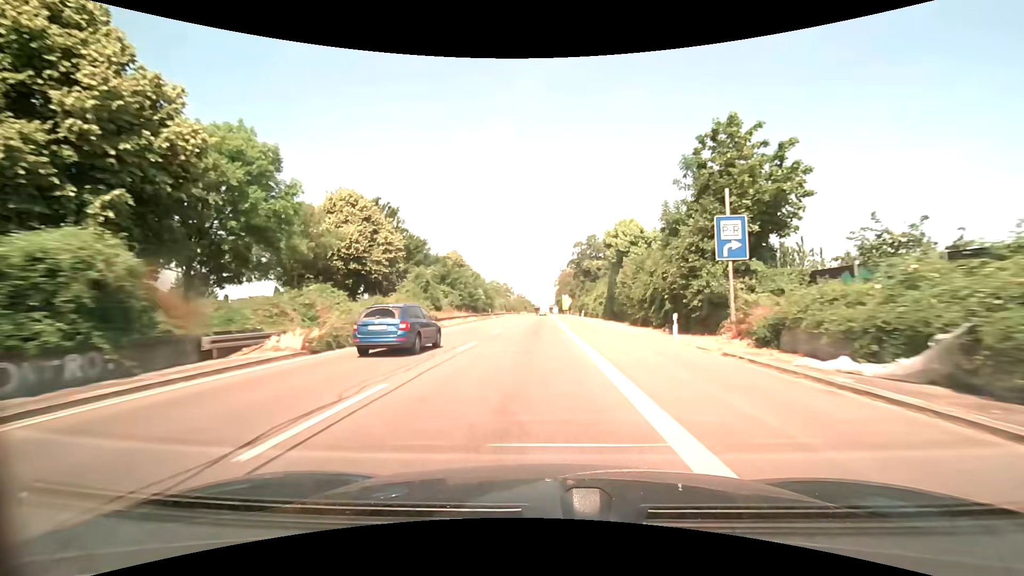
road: trunk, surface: asphalt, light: Day
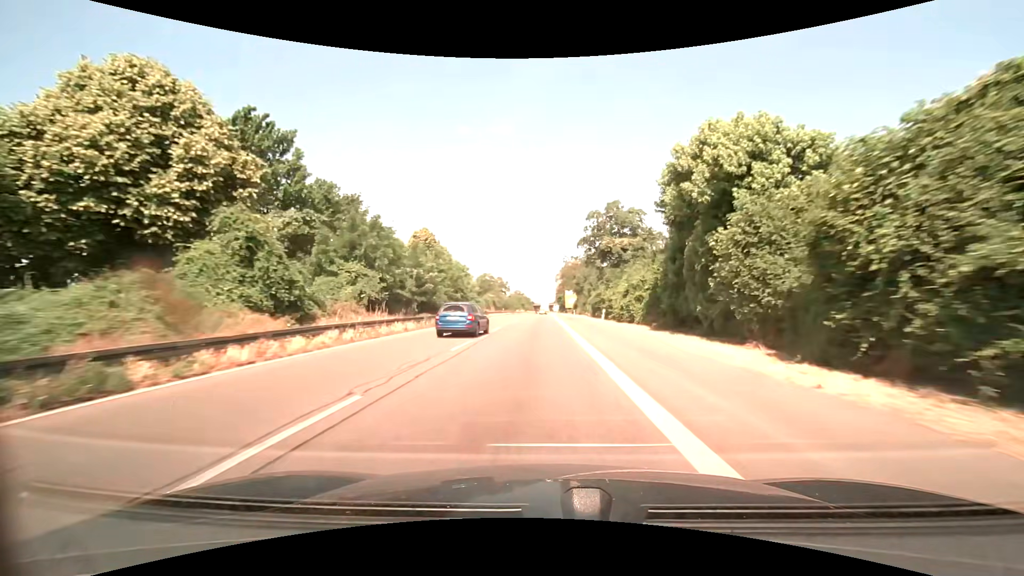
(0.0, +24.3) m; 0°
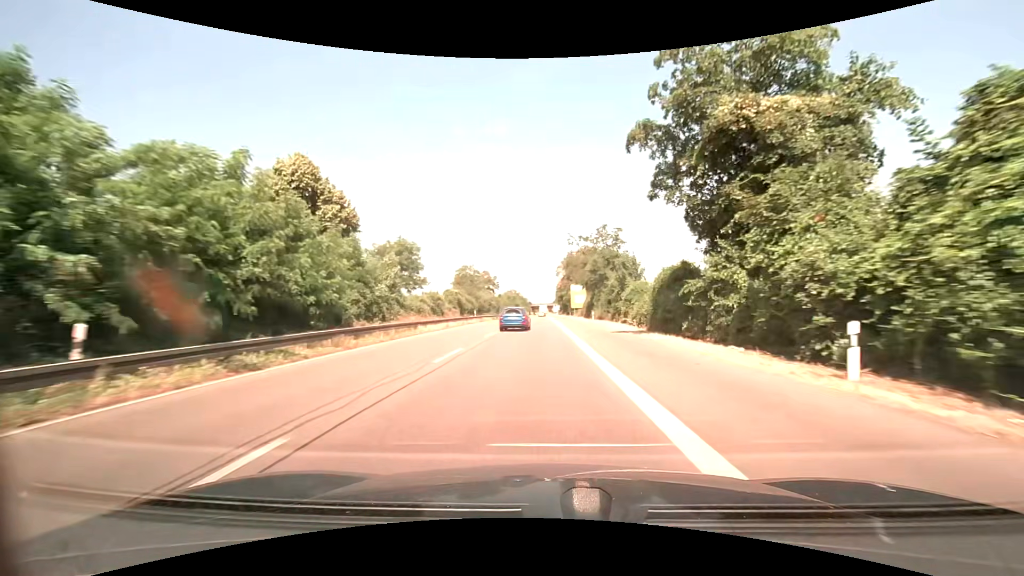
(-0.1, +36.6) m; 0°
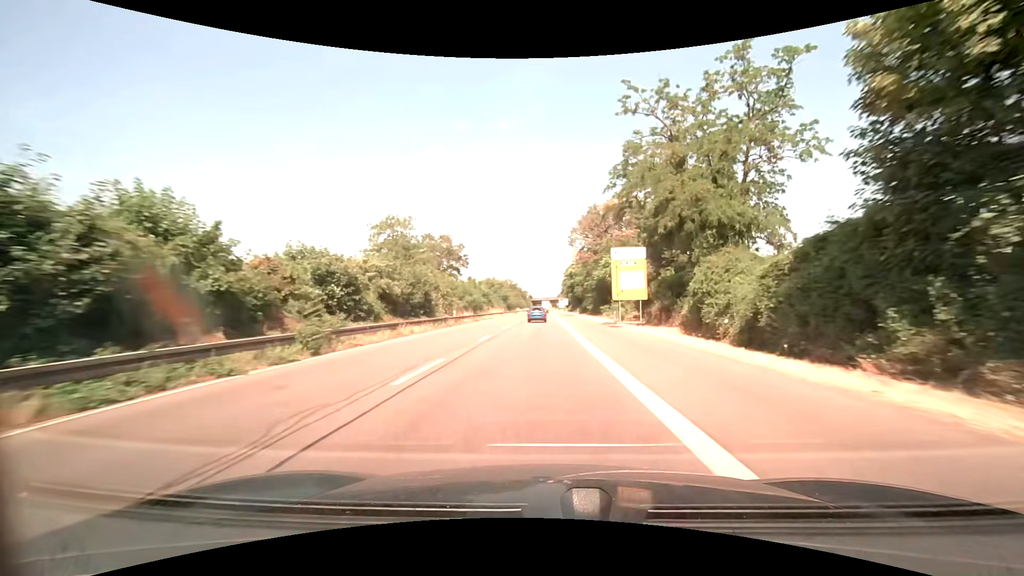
(-0.5, +61.2) m; -1°
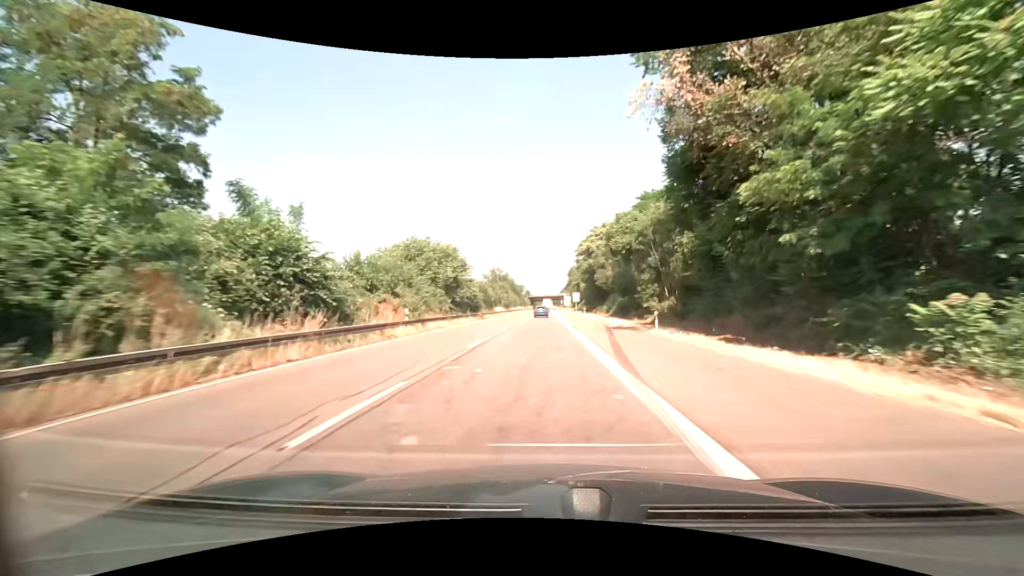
(+0.1, +61.1) m; 0°
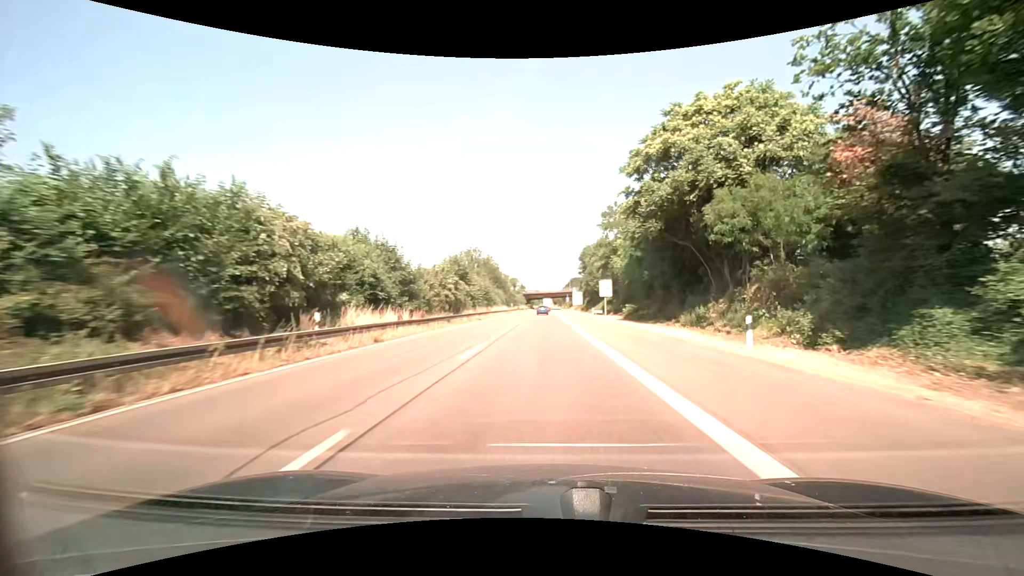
(-0.1, +60.9) m; 0°
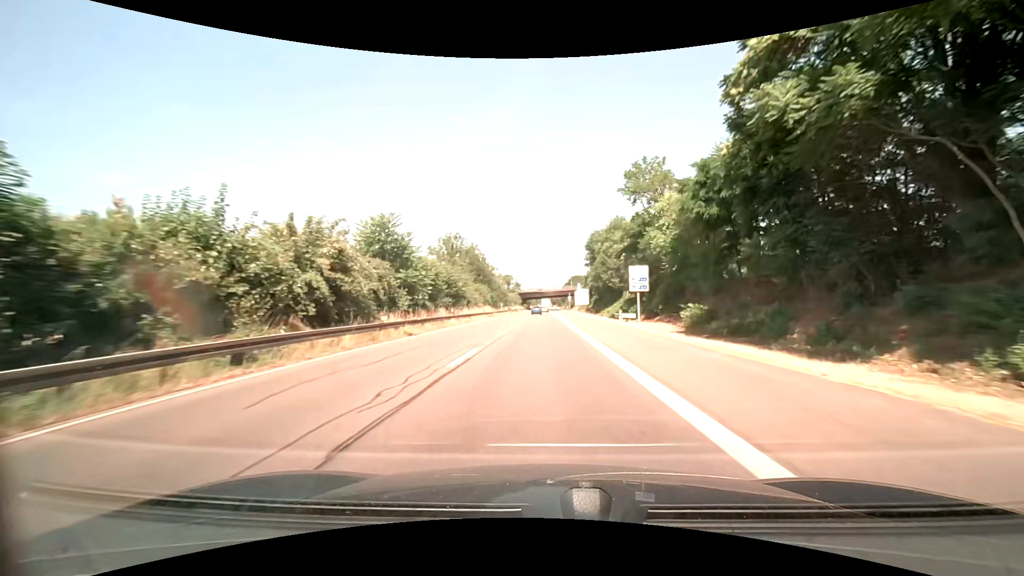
(+0.1, +24.4) m; 0°
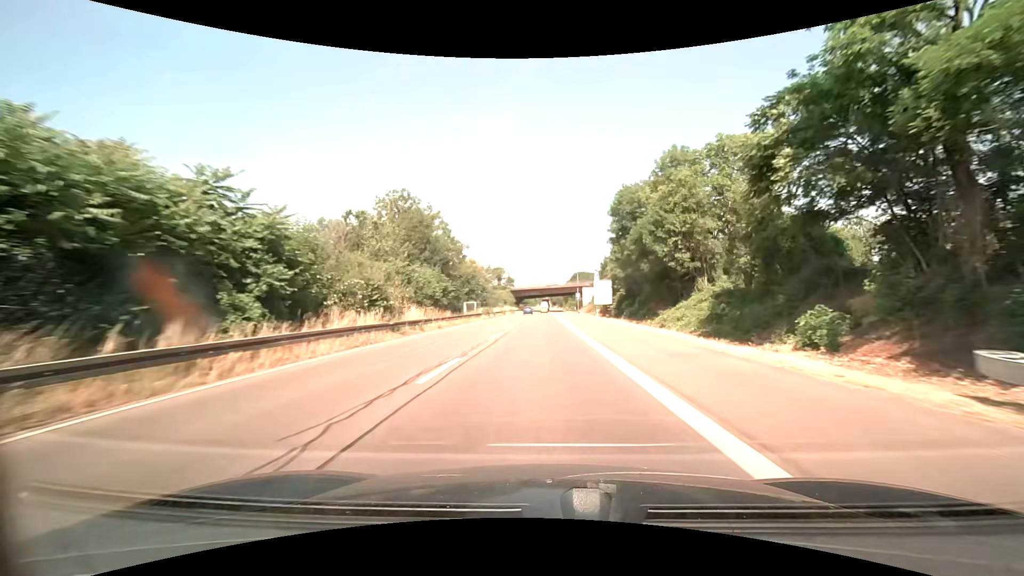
(-0.1, +36.9) m; 0°
(0, +10) (0, +20) (0, +30) (0, +40) (0, +50) (0, +60) (0, +70) (0, +80) (0, +90) (0, +100) m
